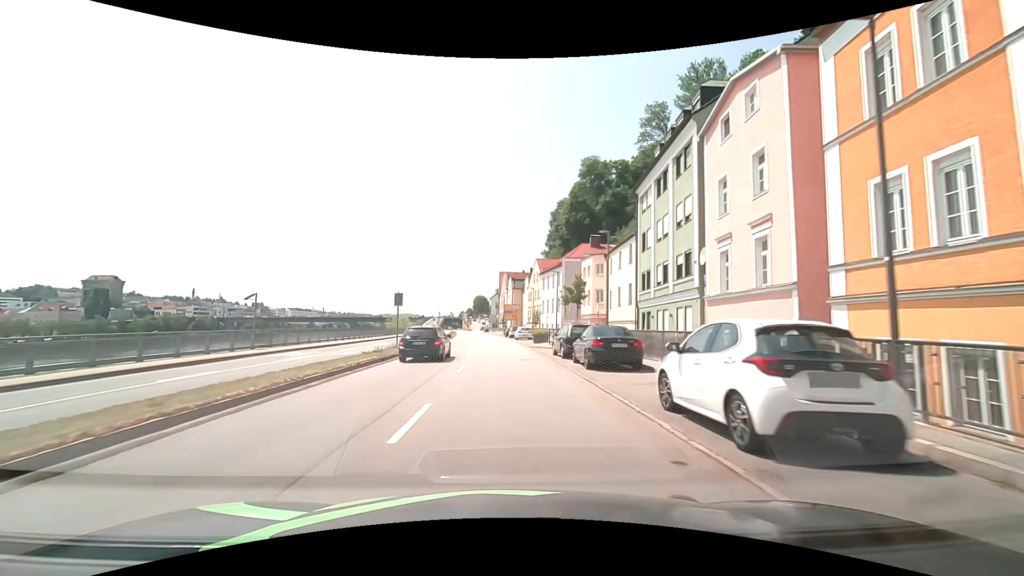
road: primary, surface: asphalt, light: Day
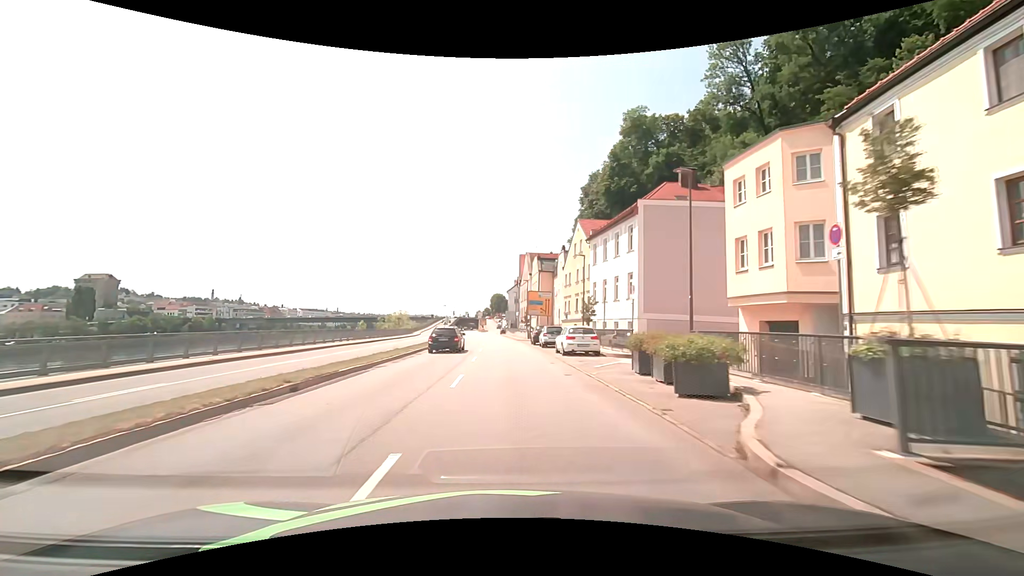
(-1.0, +30.6) m; -3°
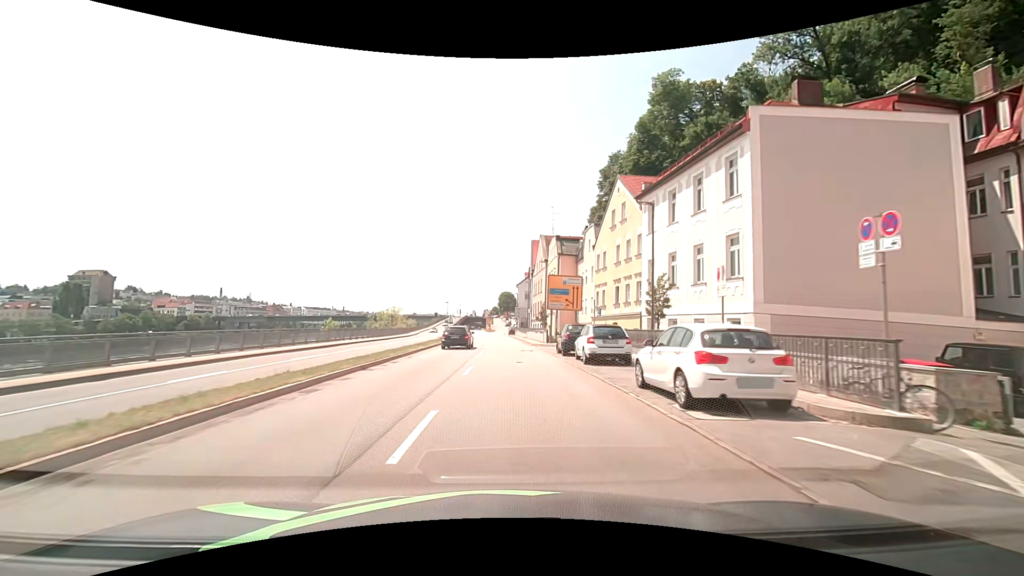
(-0.1, +15.3) m; -1°
(0, +10) (0, +20) (0, +30) (-1, +40) (-1, +50) (-1, +60) (-2, +70) (-2, +80) (-2, +90) (-3, +100) m
